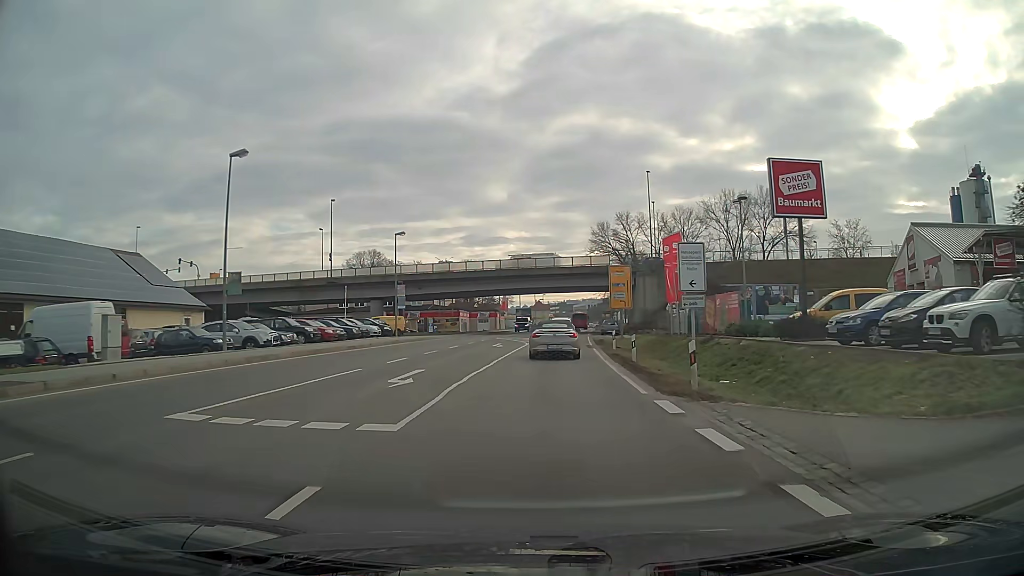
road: primary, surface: asphalt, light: Day
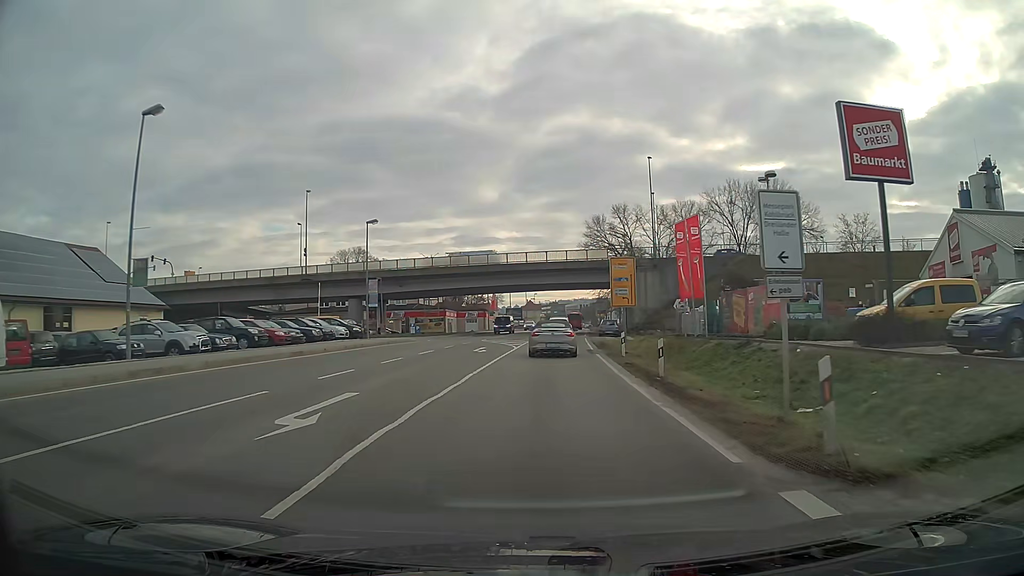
(0.0, +6.5) m; +1°
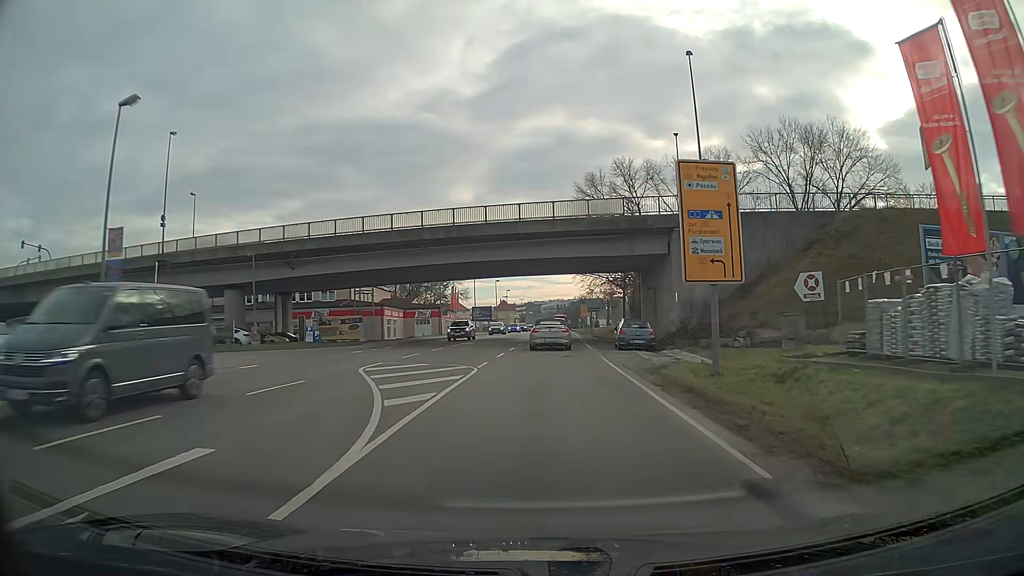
(+0.5, +28.0) m; +2°
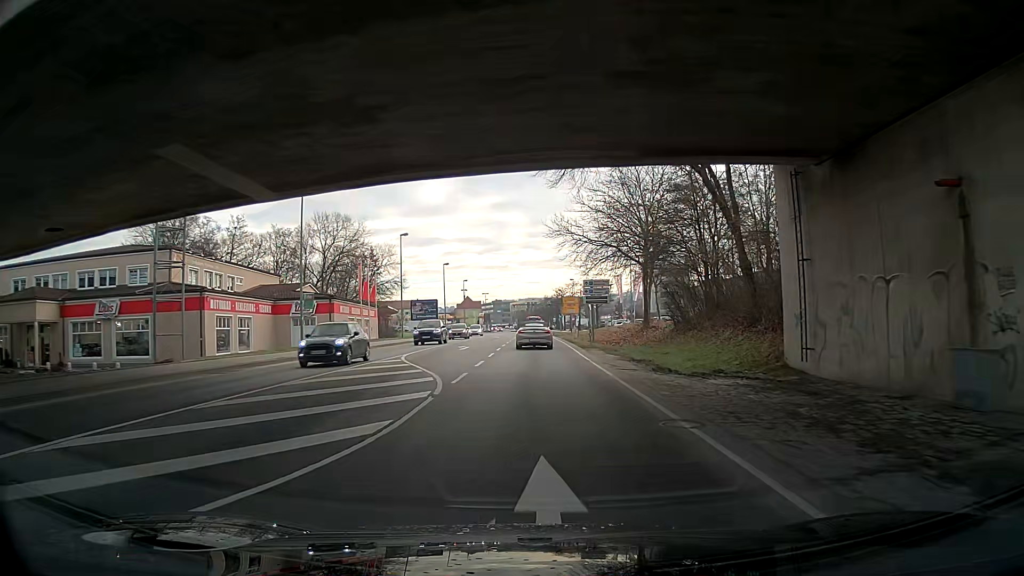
(+0.9, +38.0) m; +2°
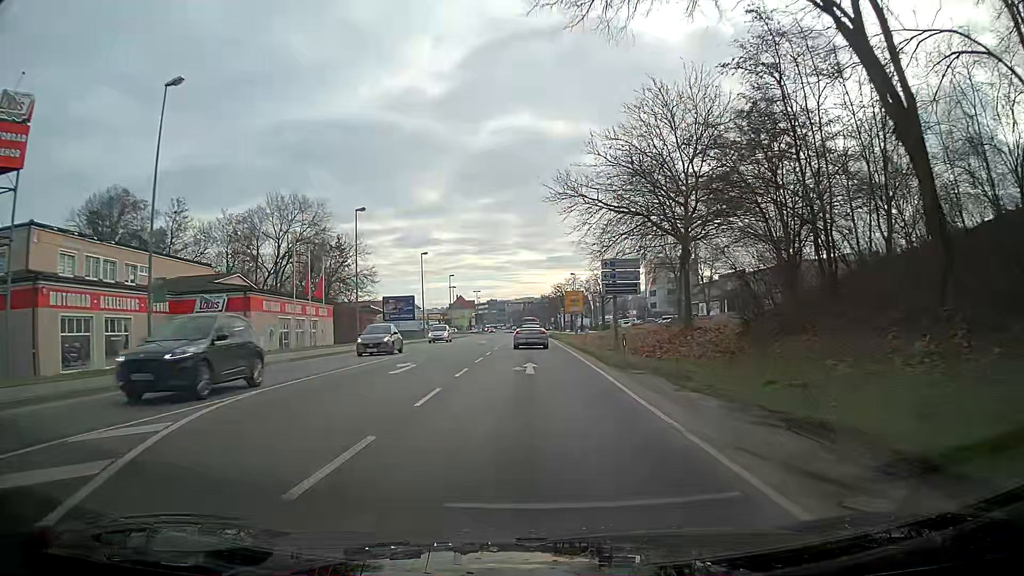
(-0.1, +15.8) m; 0°
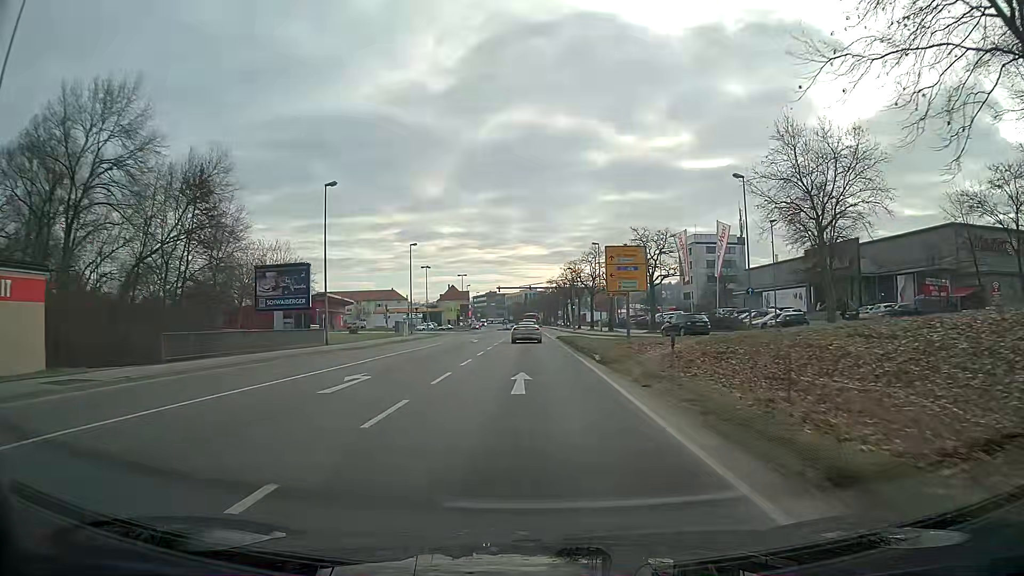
(+0.2, +38.8) m; 0°
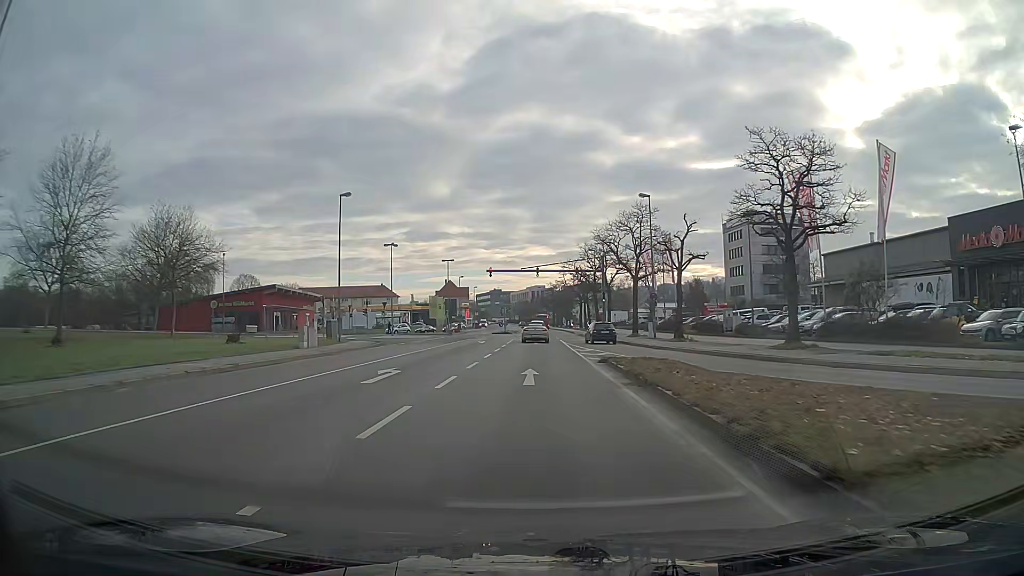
(-0.2, +30.8) m; -1°
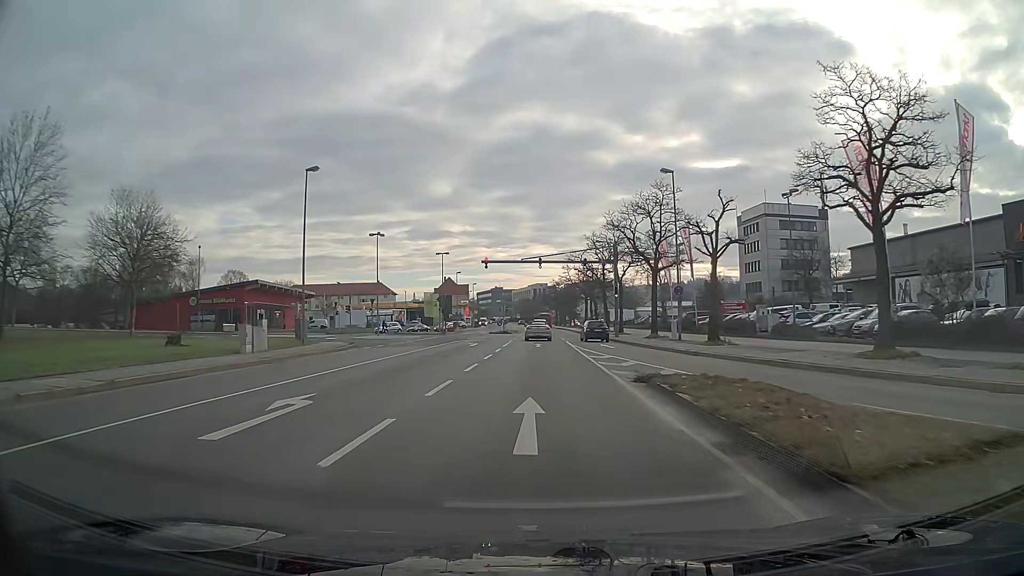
(0.0, +7.7) m; 0°
